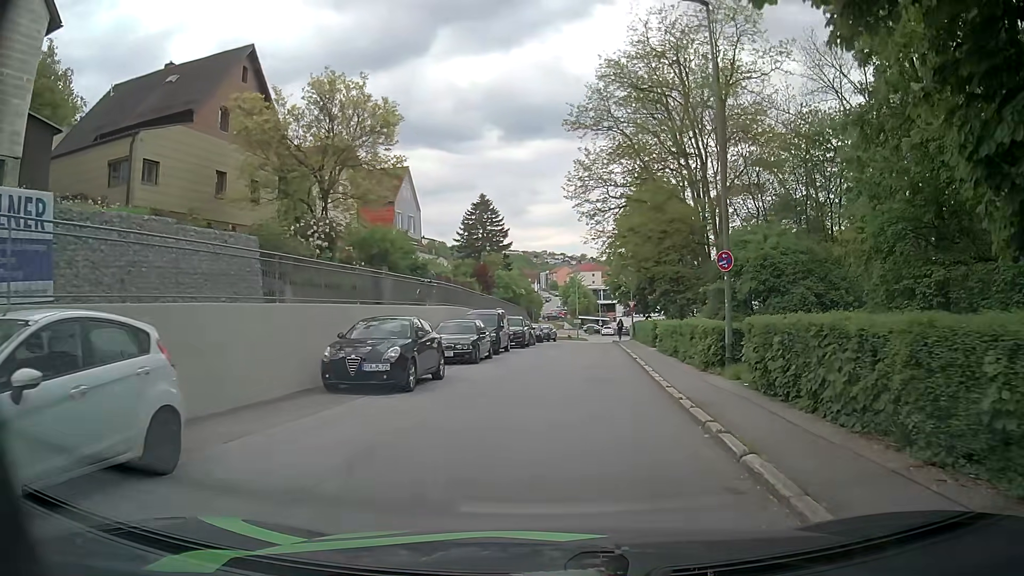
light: Day
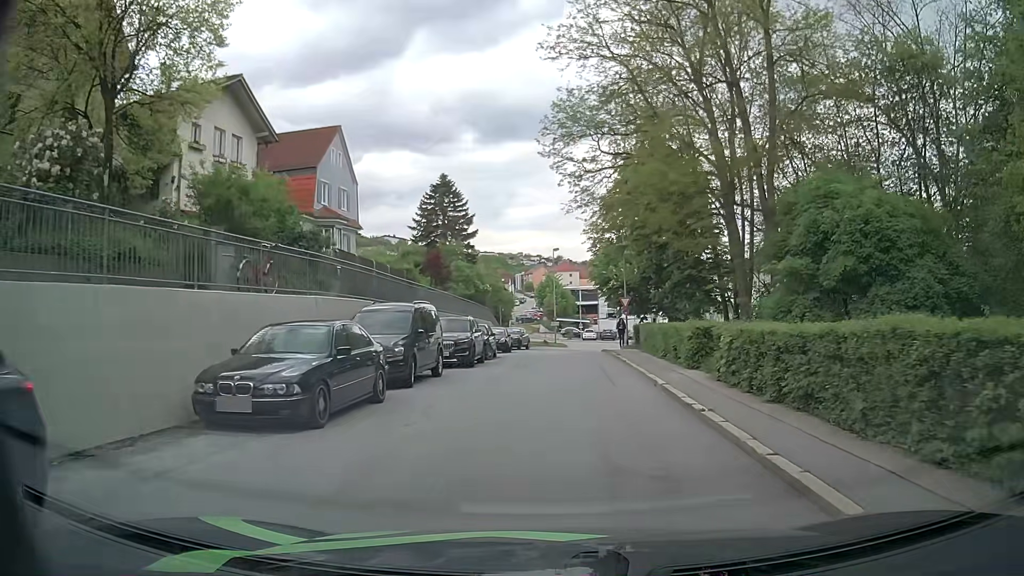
(+0.3, +12.8) m; +2°
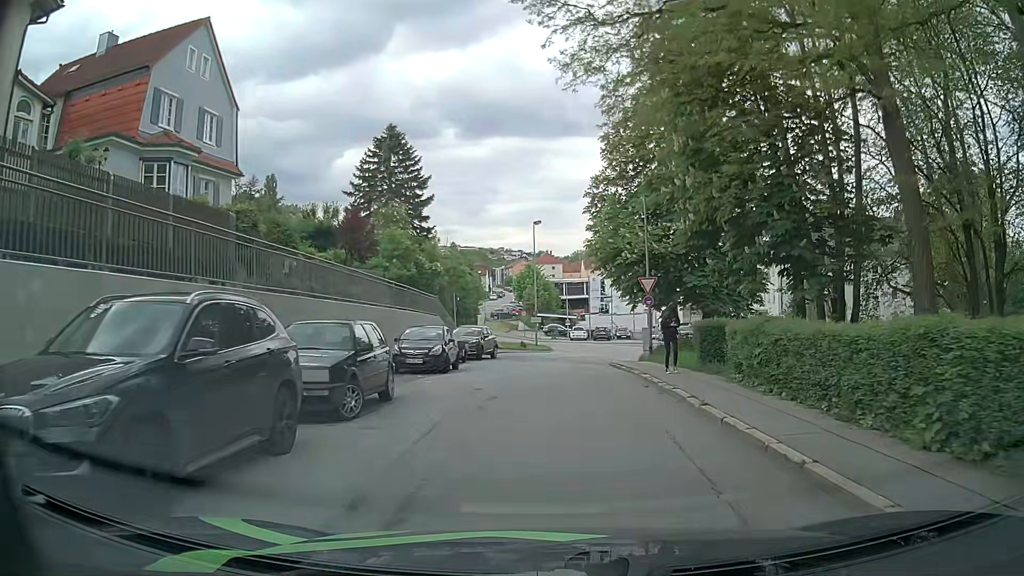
(+0.2, +17.0) m; +1°
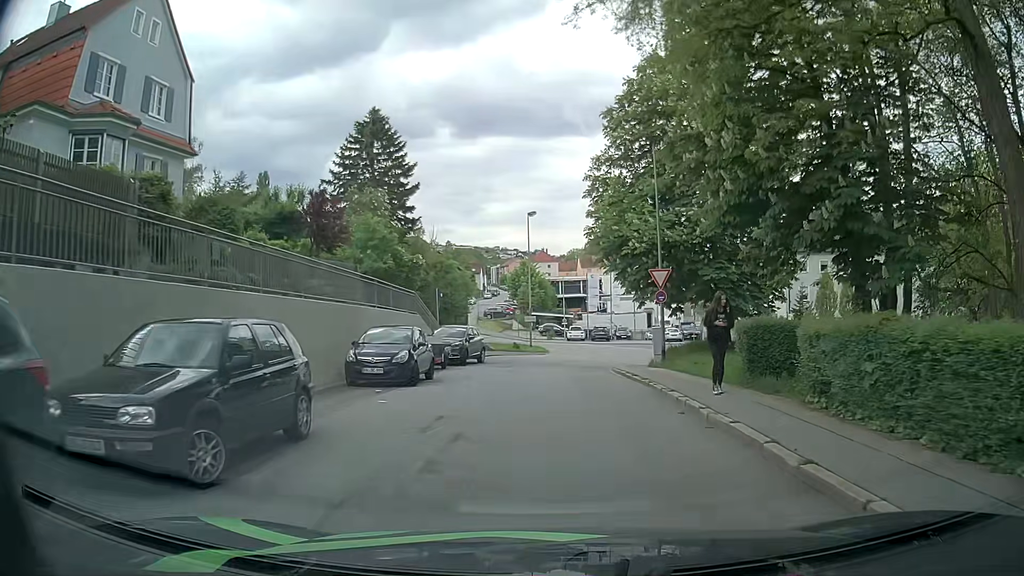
(+0.1, +4.2) m; +1°
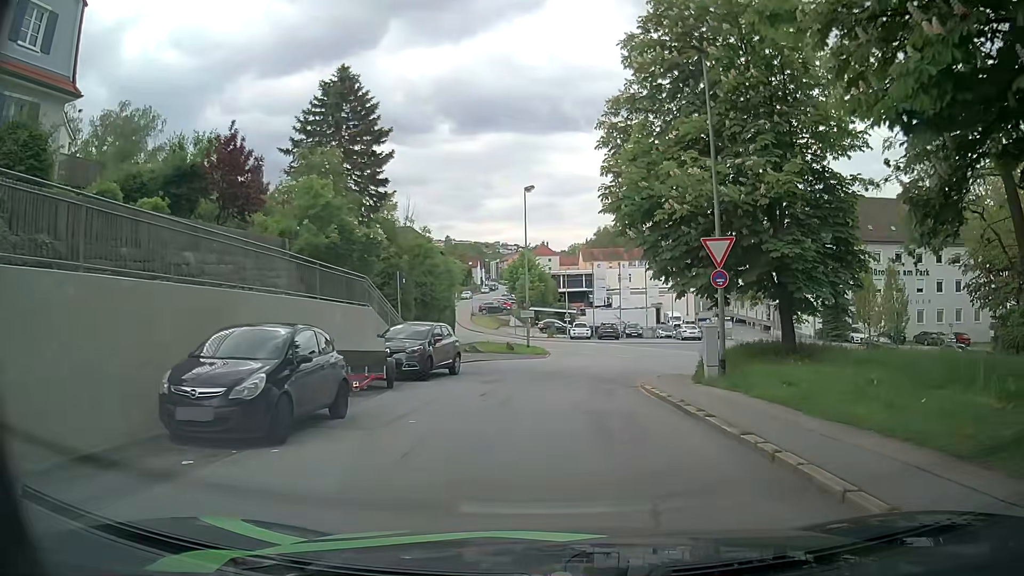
(0.0, +8.3) m; -1°
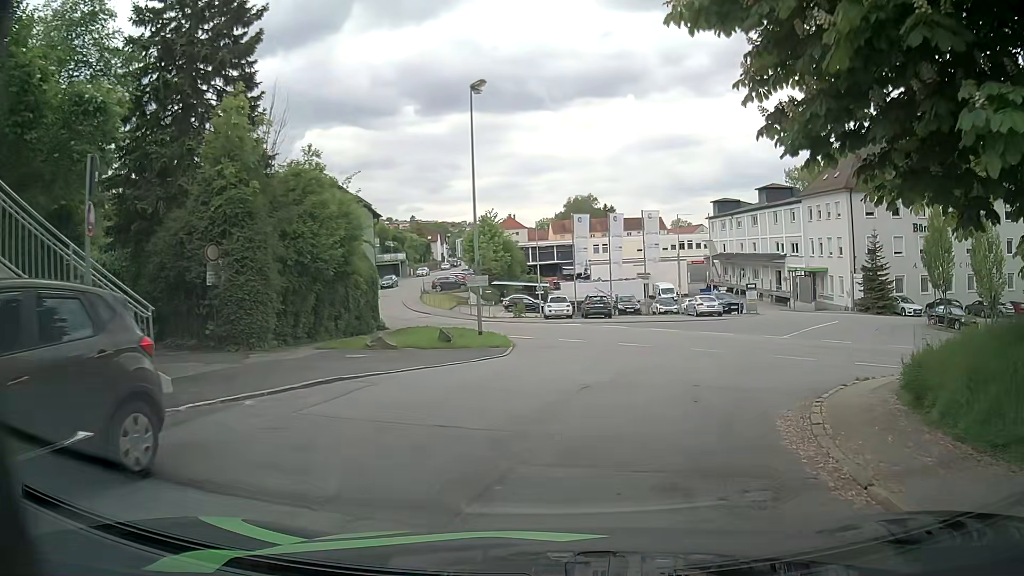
(+0.4, +15.7) m; +4°
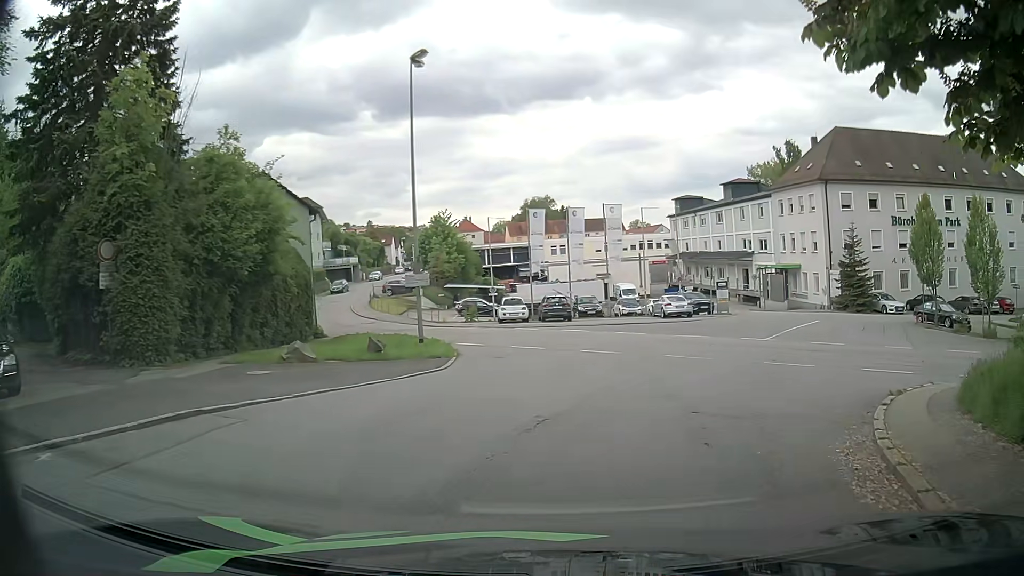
(+0.1, +3.6) m; +3°
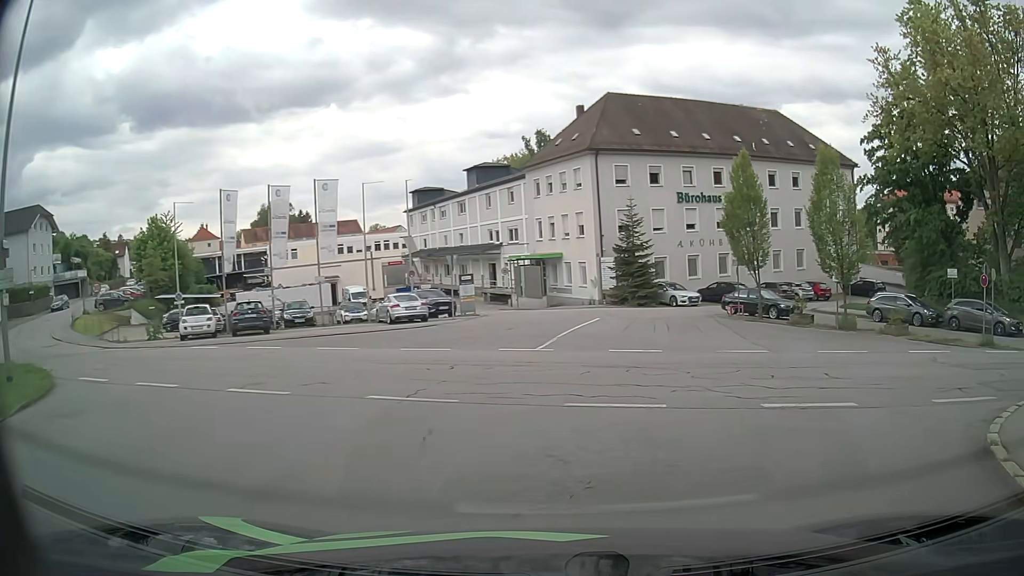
(+1.8, +9.5) m; +22°
